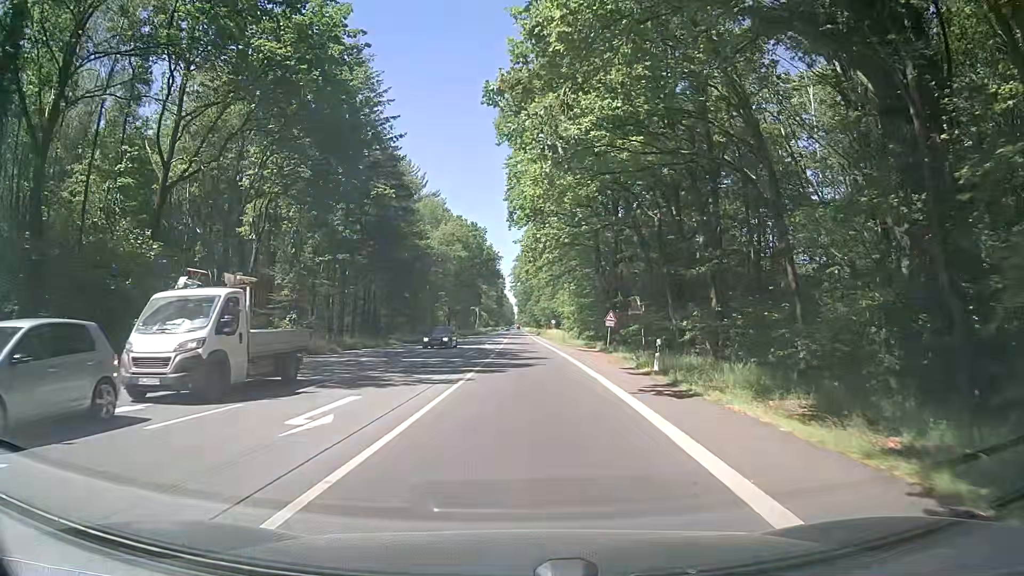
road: secondary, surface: asphalt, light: Day
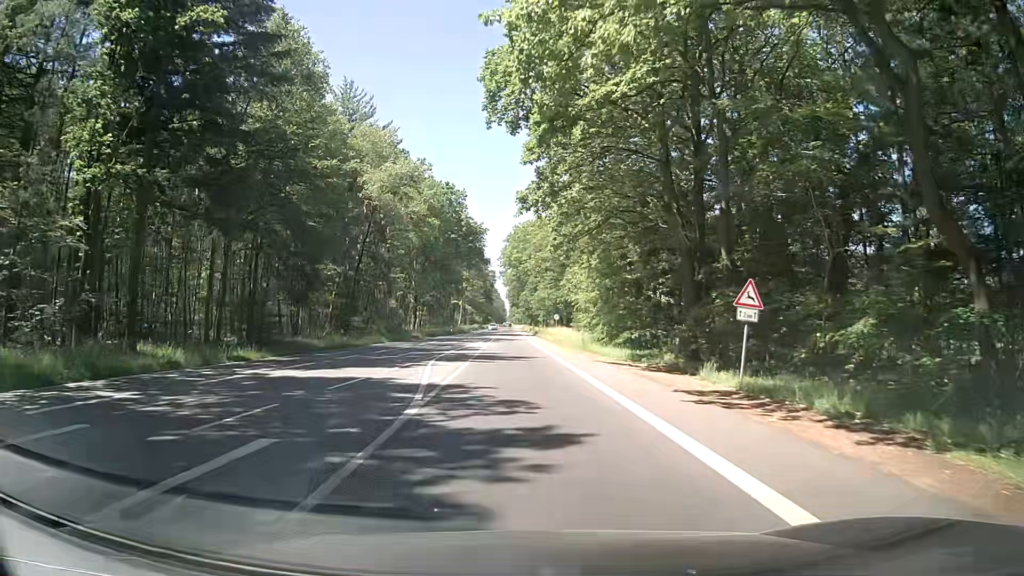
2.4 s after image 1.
(+0.6, +30.3) m; +1°
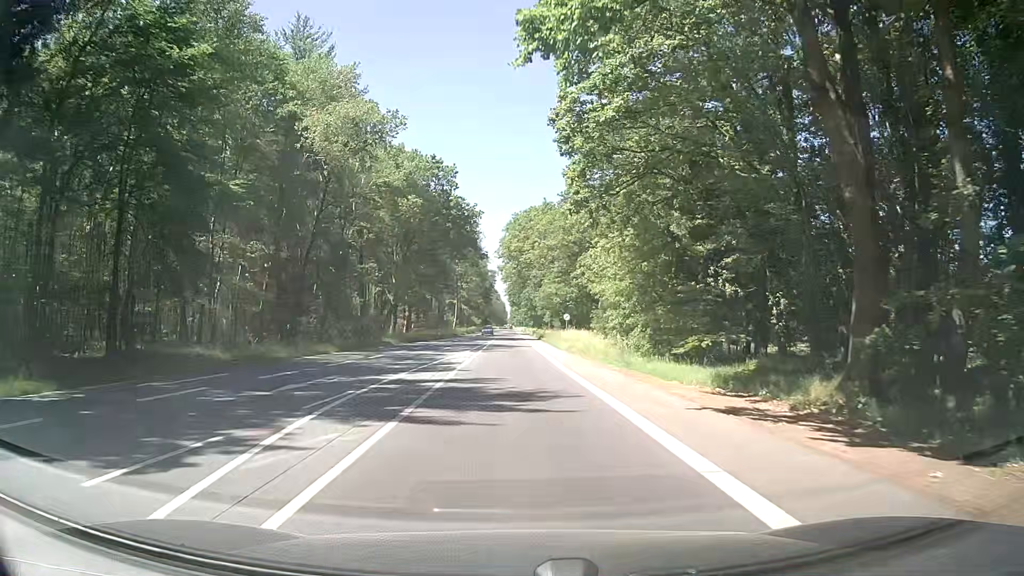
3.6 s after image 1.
(+0.1, +15.2) m; +1°
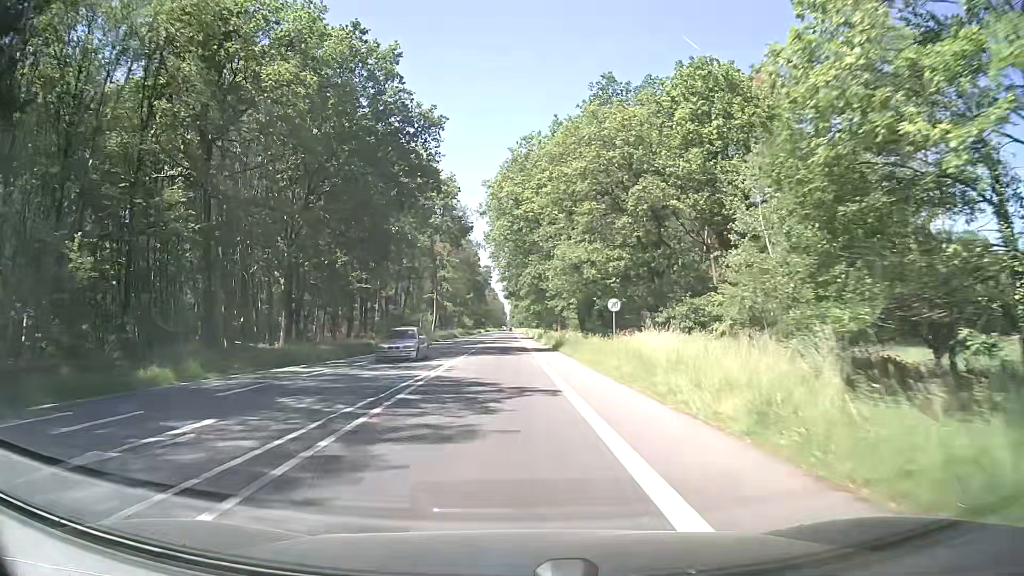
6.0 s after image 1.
(-0.3, +34.3) m; -1°
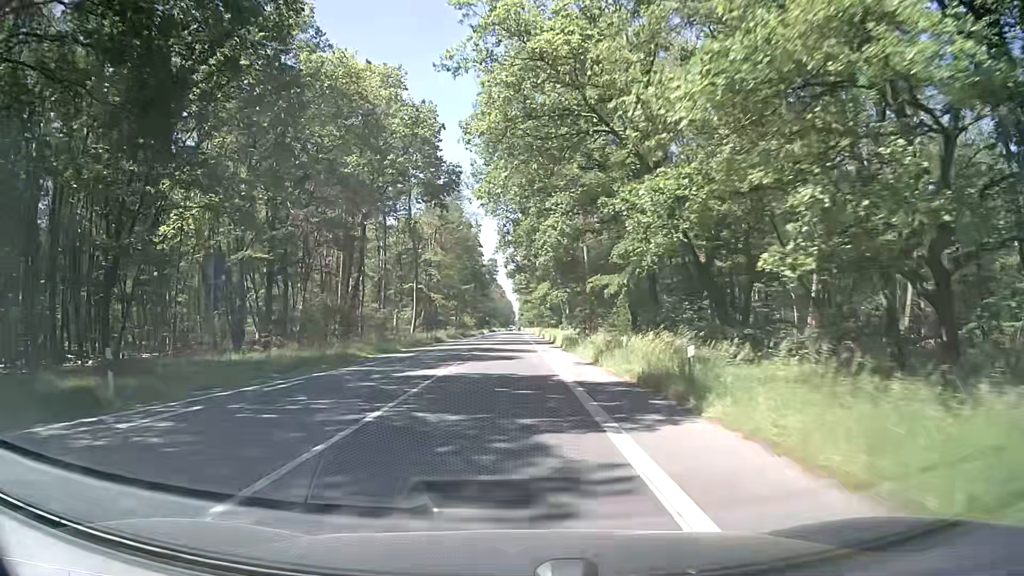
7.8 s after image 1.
(+0.1, +29.3) m; 0°
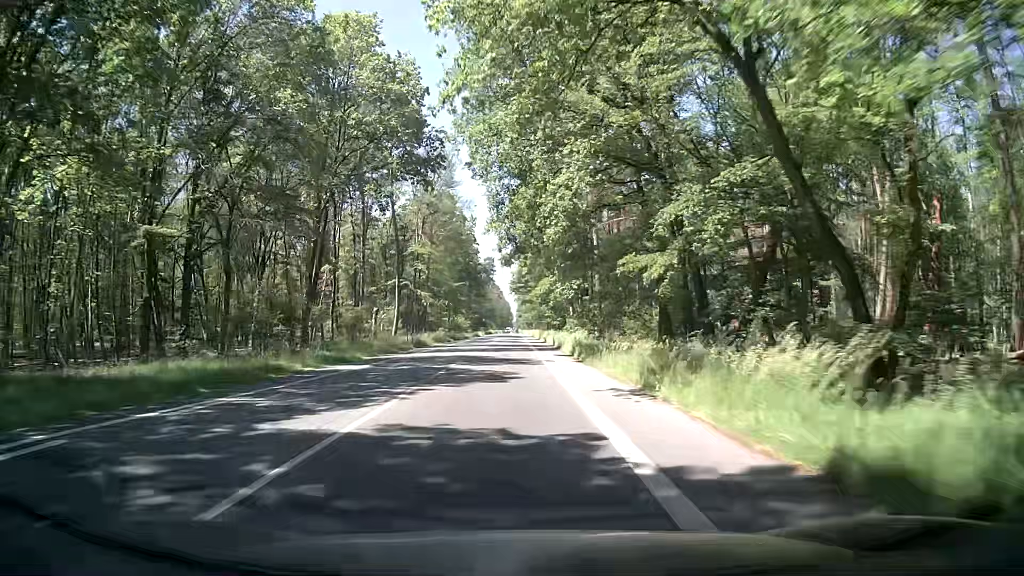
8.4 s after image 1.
(0.0, +10.4) m; 0°
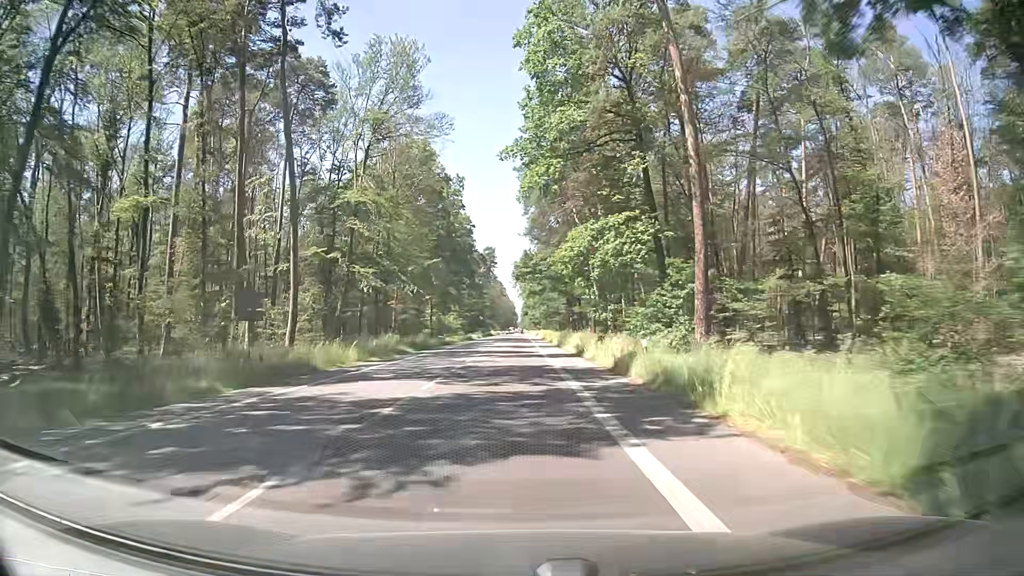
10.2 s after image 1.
(-0.1, +33.0) m; 0°
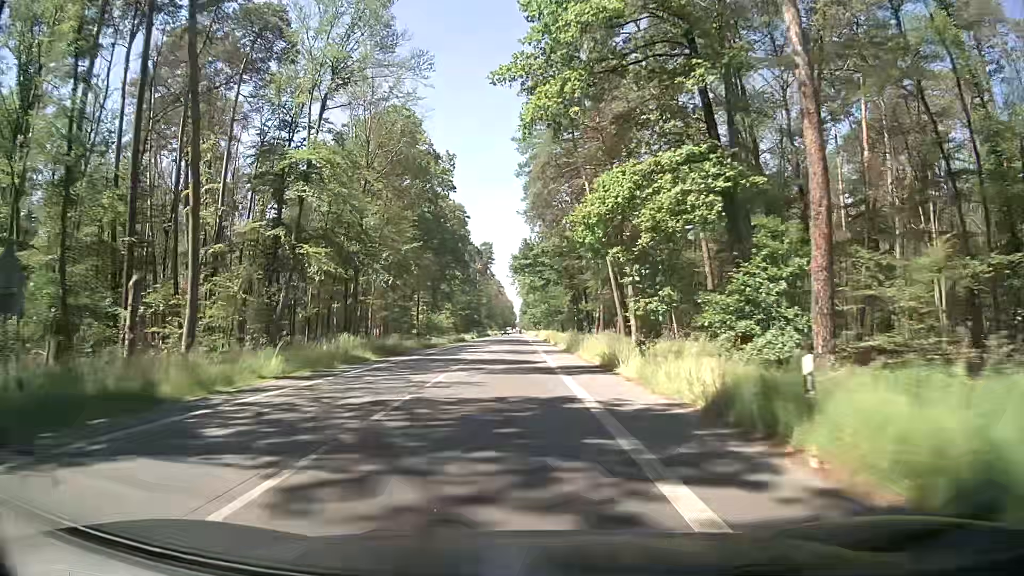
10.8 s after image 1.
(0.0, +11.6) m; 0°
(0, +10) (0, +20) (0, +30) (0, +40) (0, +50) (0, +60) (0, +70) (0, +80) (0, +90) (0, +100) m
